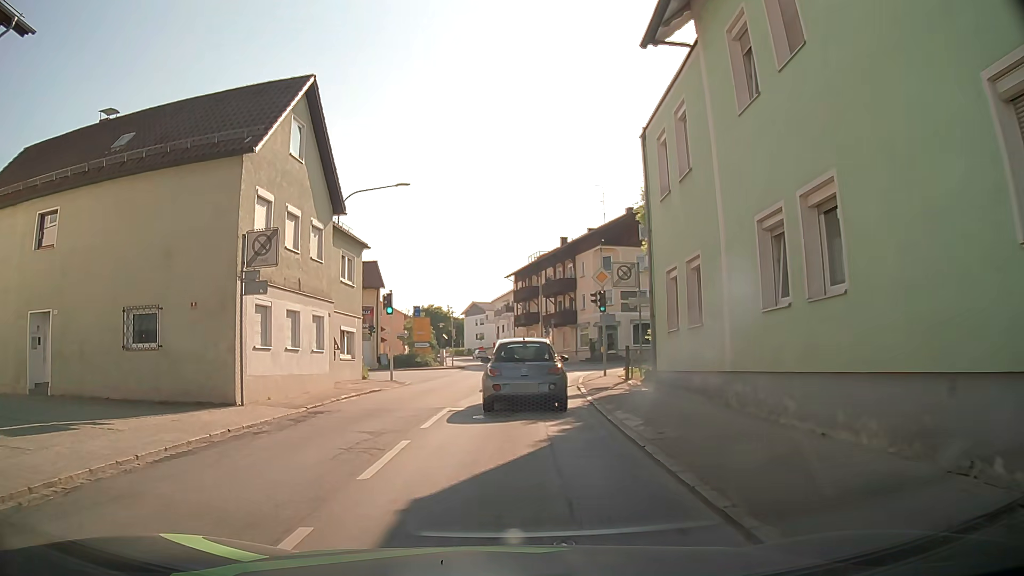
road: secondary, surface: asphalt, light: Day
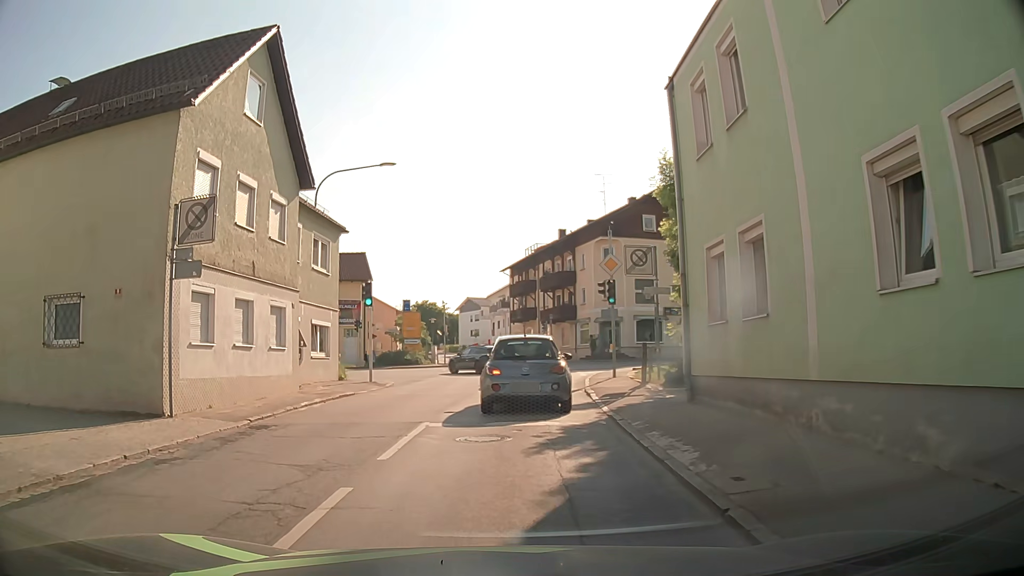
(0.0, +3.3) m; +3°
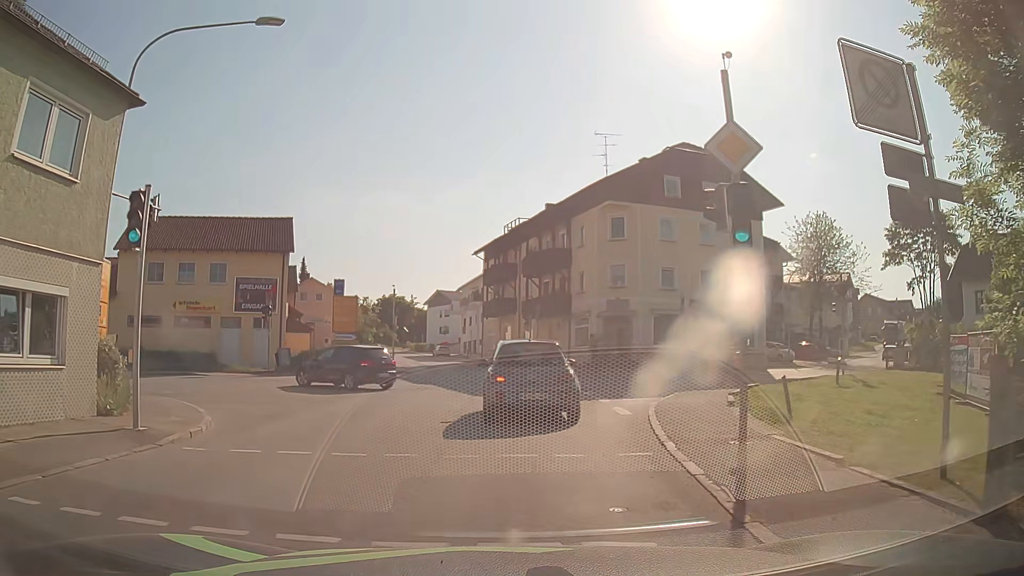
(-0.3, +14.6) m; +1°
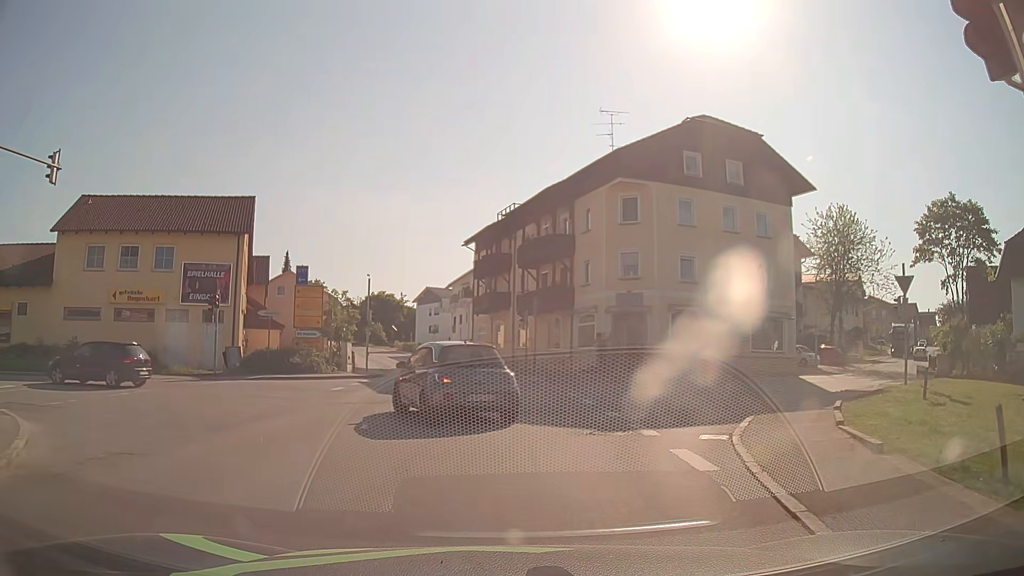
(-0.1, +5.9) m; -2°
(0, +10) (-4, +19) (-13, +21) (-23, +20) (-33, +18) (-42, +15) (-52, +13) (-61, +10) (-71, +6) (-80, +3) m
